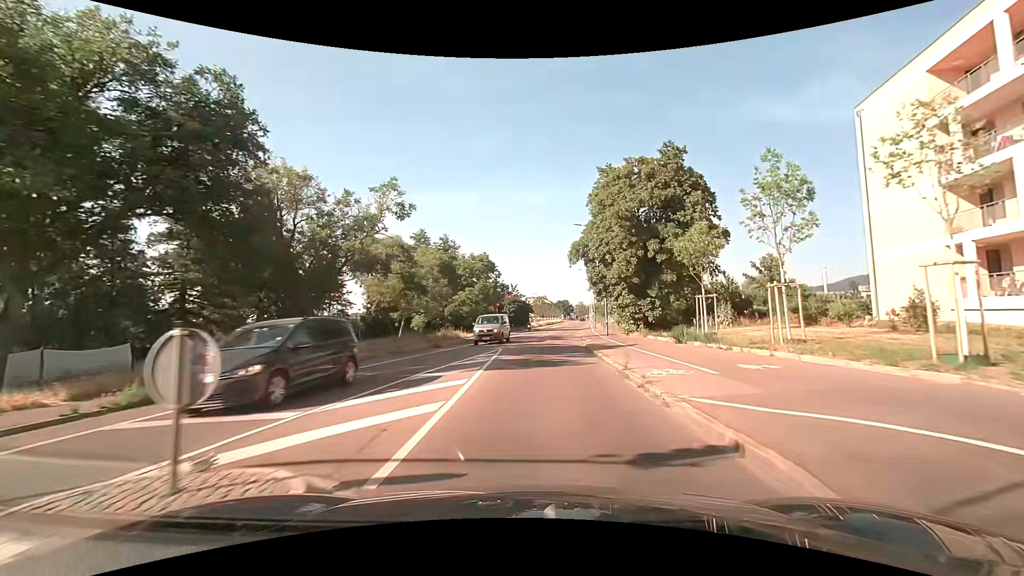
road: secondary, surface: asphalt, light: Day
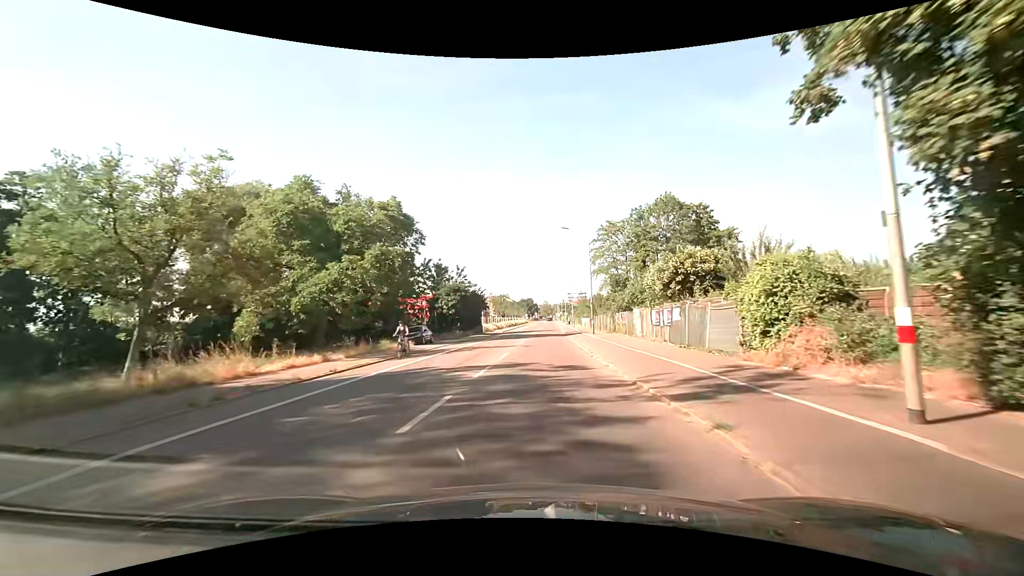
(+1.1, +34.4) m; +4°
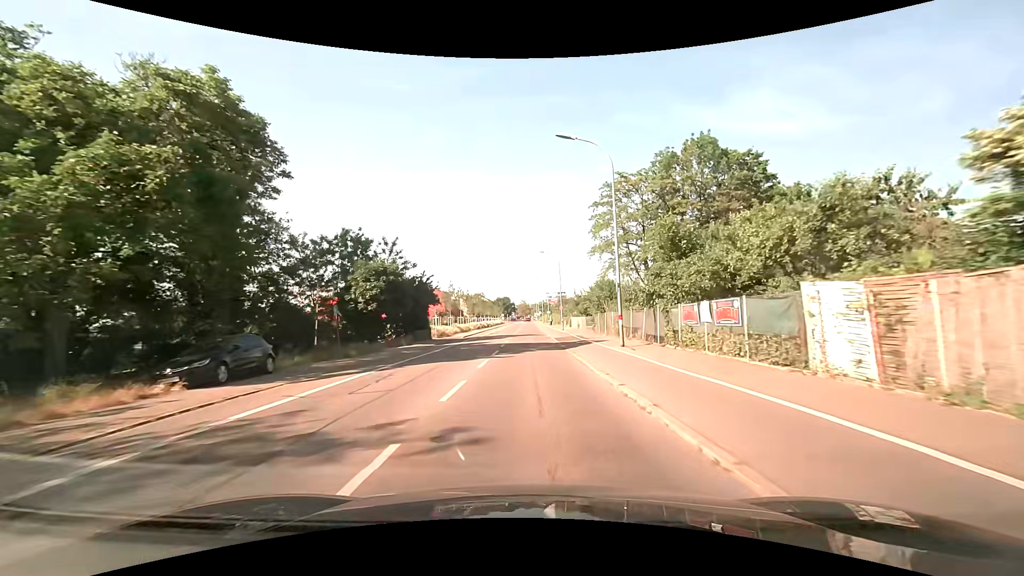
(+0.6, +21.5) m; +3°
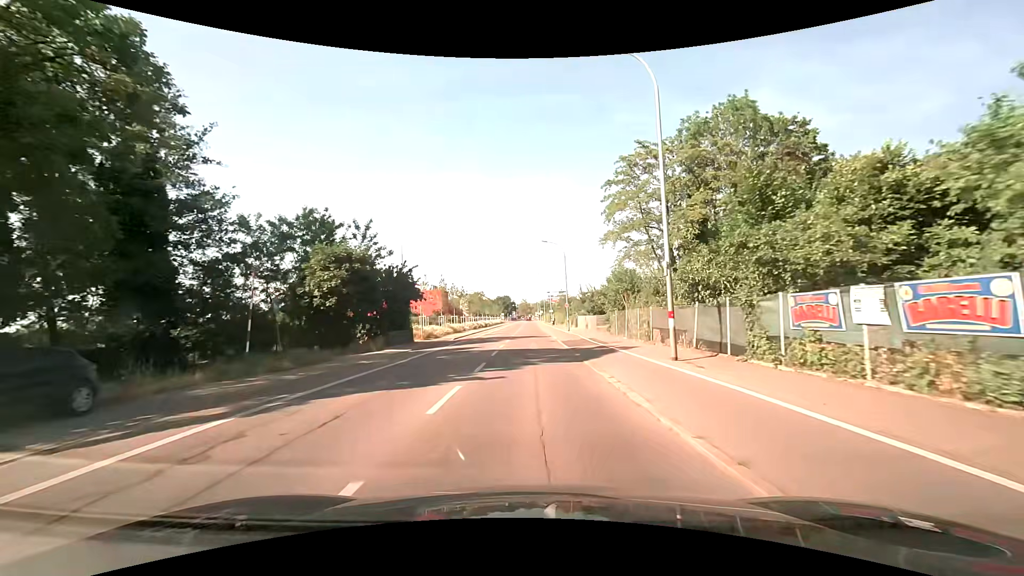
(0.0, +7.3) m; 0°
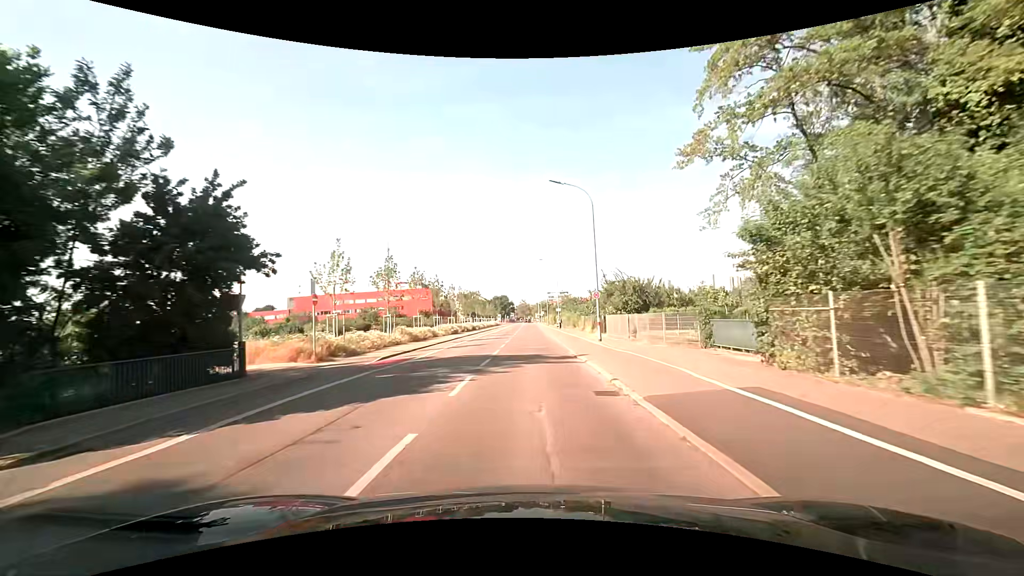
(-0.1, +22.2) m; 0°
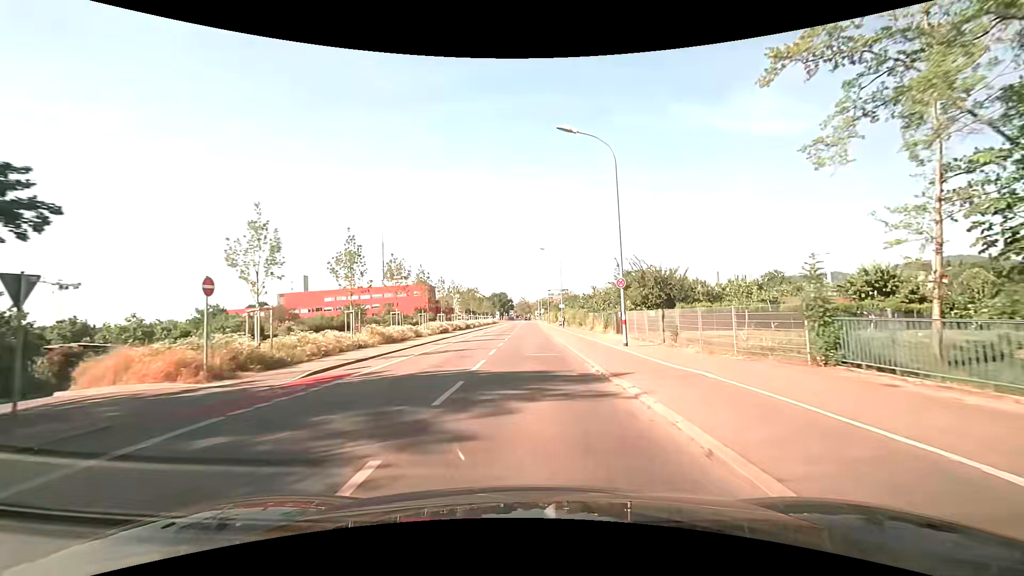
(0.0, +7.4) m; 0°
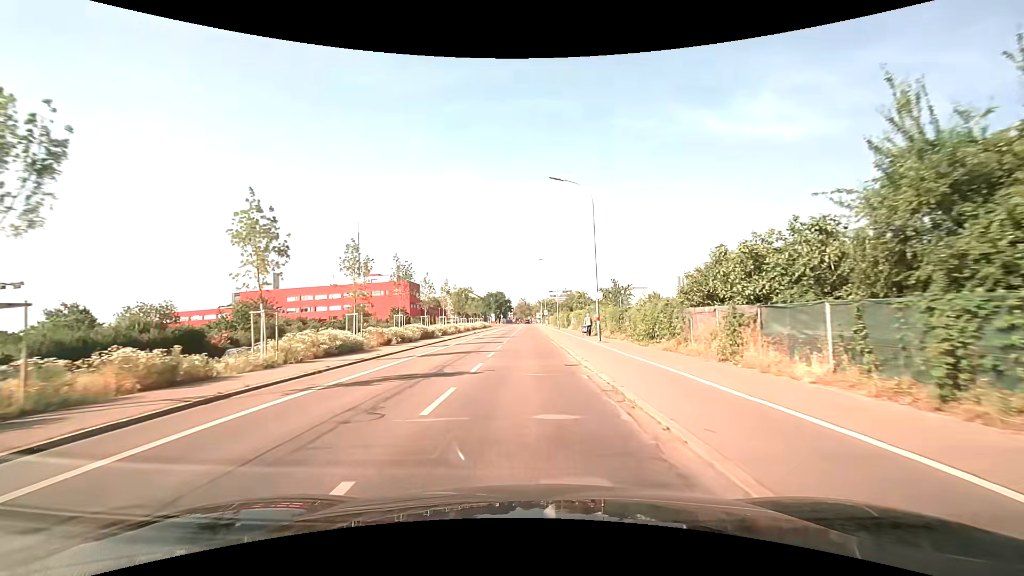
(0.0, +29.5) m; 0°
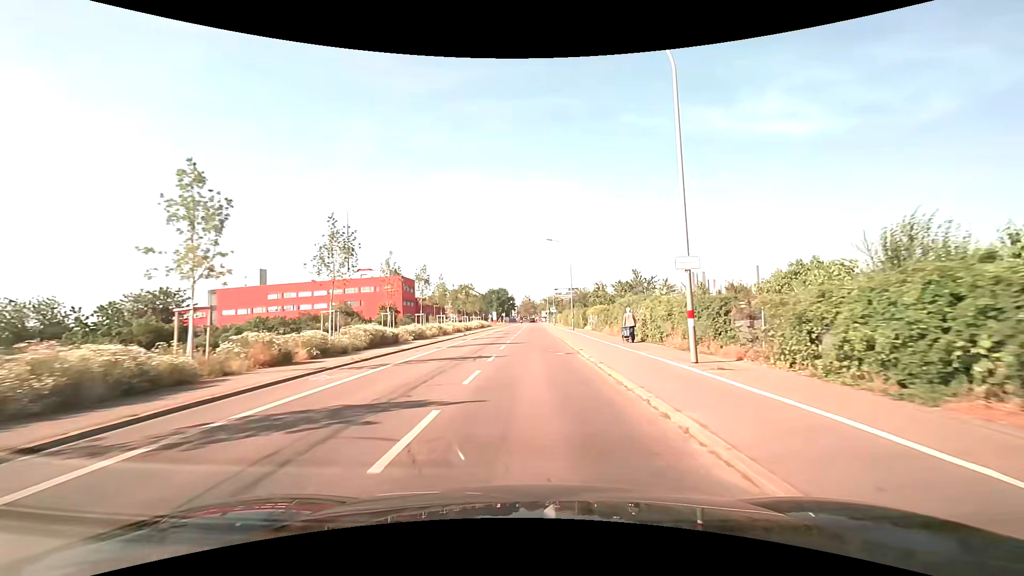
(-0.1, +14.8) m; 0°
(0, +10) (0, +20) (0, +30) (0, +40) (0, +50) (0, +60) (0, +70) (0, +80) (0, +90) (0, +100) m
